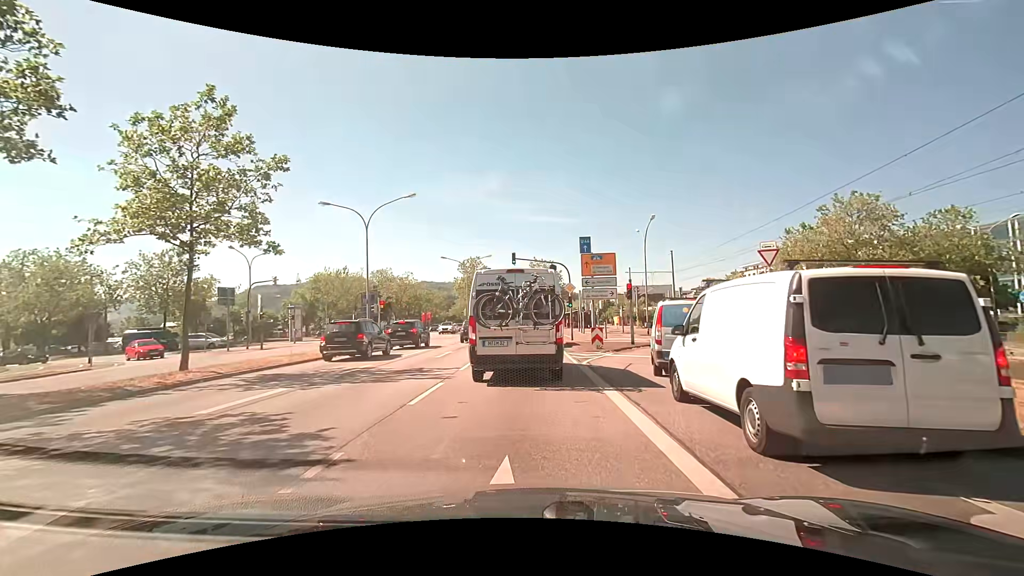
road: primary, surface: asphalt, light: Day
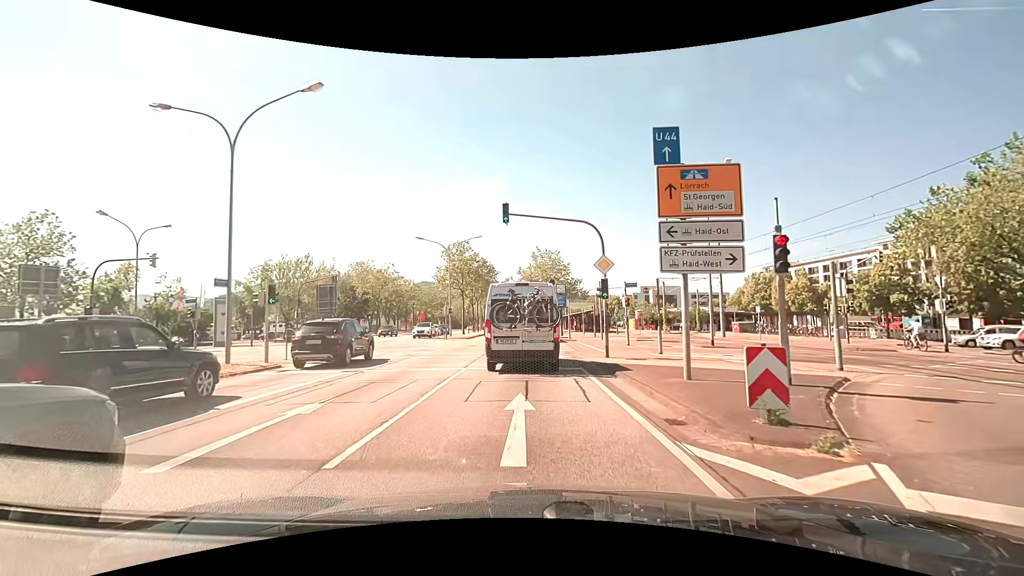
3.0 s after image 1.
(-0.3, +15.7) m; -1°
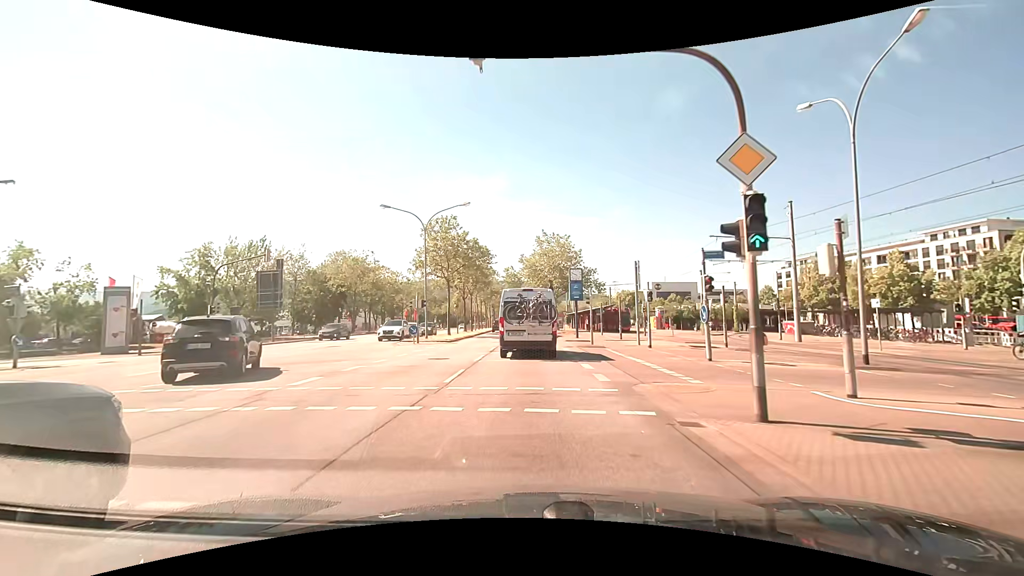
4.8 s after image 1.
(0.0, +13.1) m; 0°
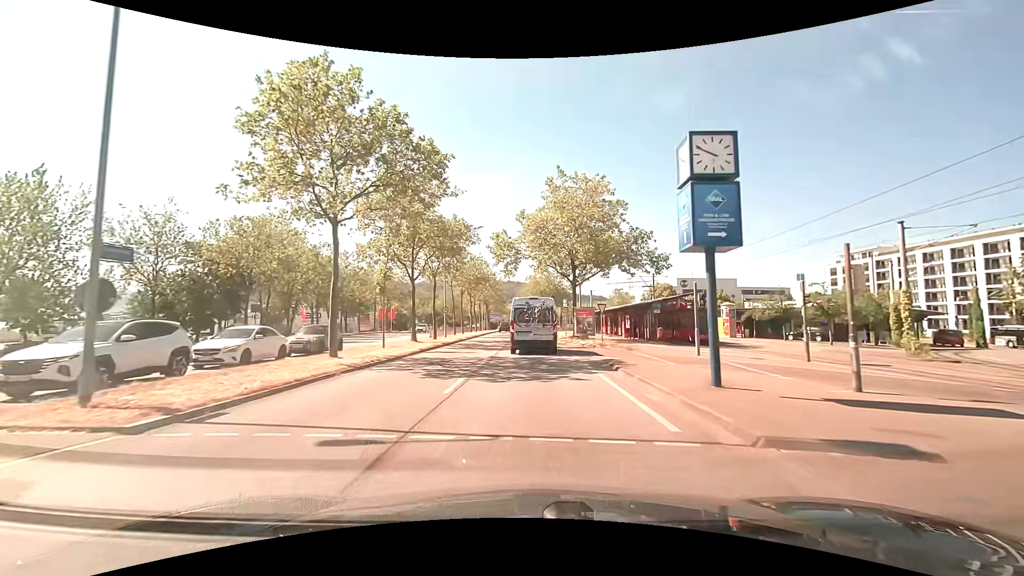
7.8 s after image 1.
(-0.2, +28.1) m; -1°
